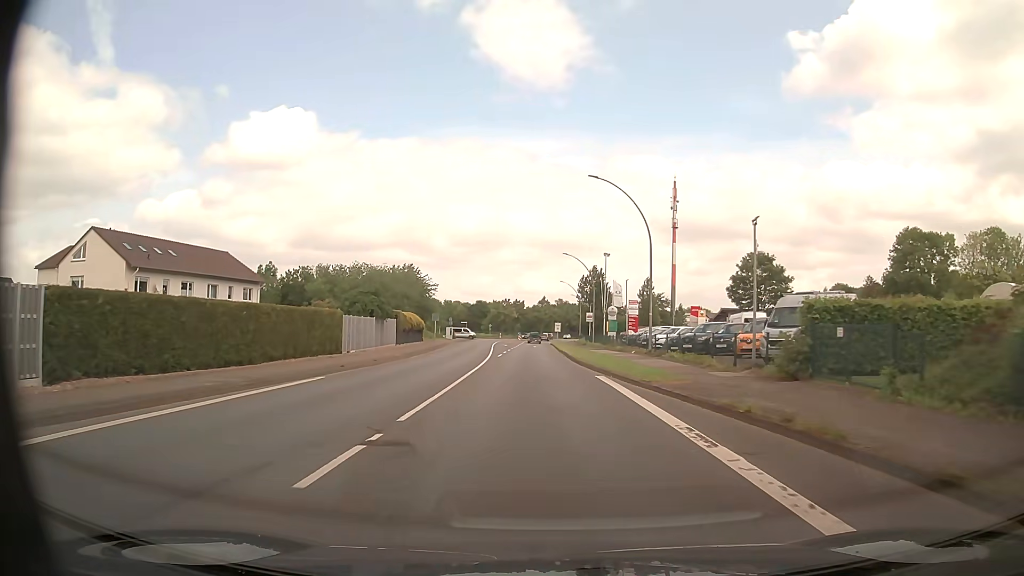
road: primary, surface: asphalt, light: Day
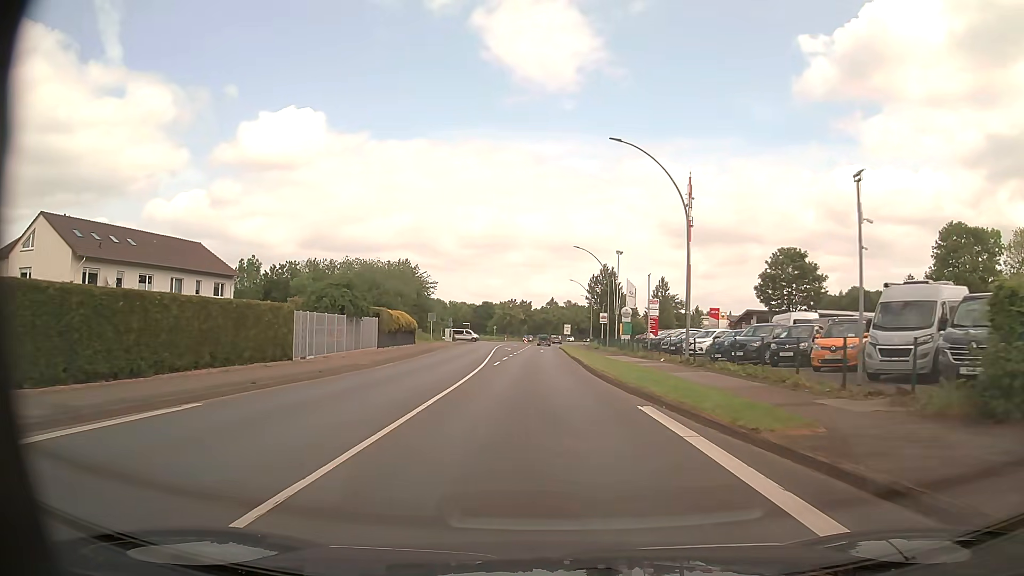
(-0.1, +7.9) m; -1°
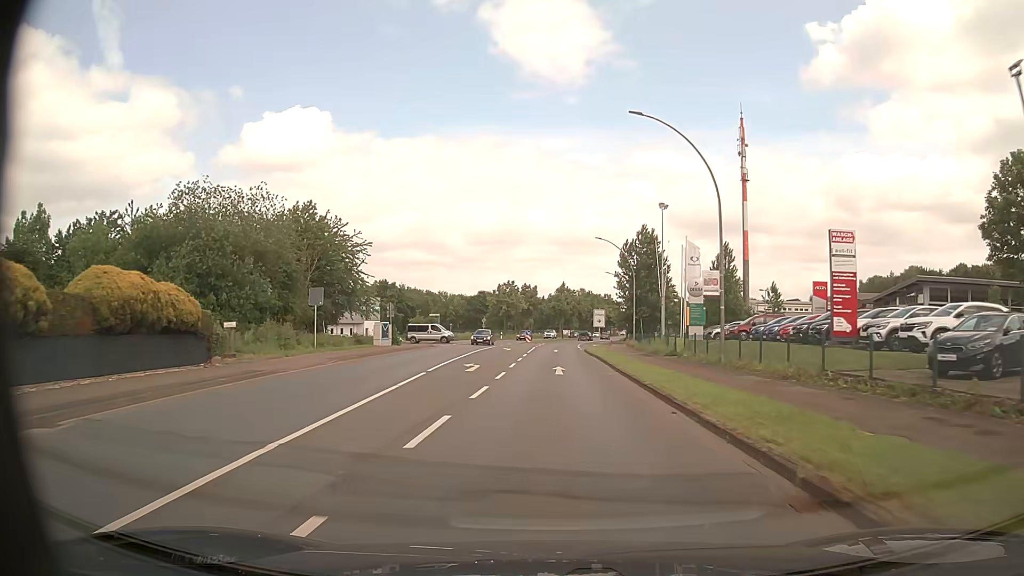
(-0.5, +39.7) m; -1°
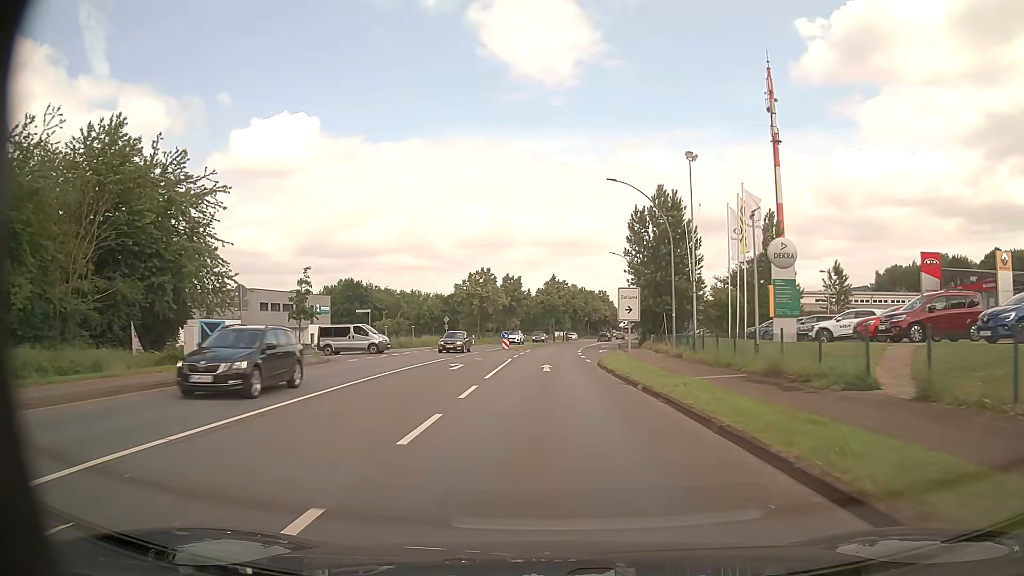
(+0.2, +23.9) m; +1°
